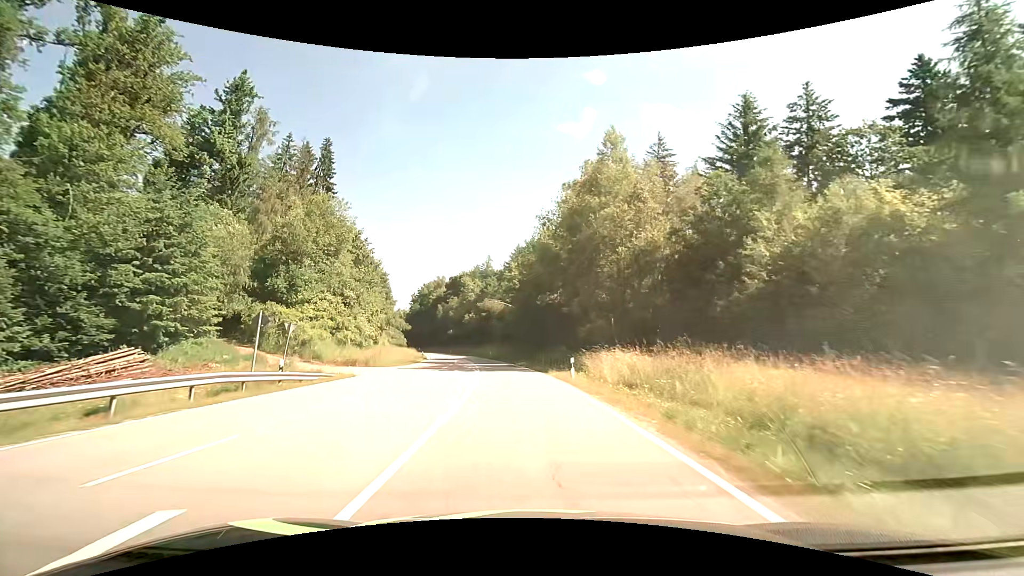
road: secondary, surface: asphalt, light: Day
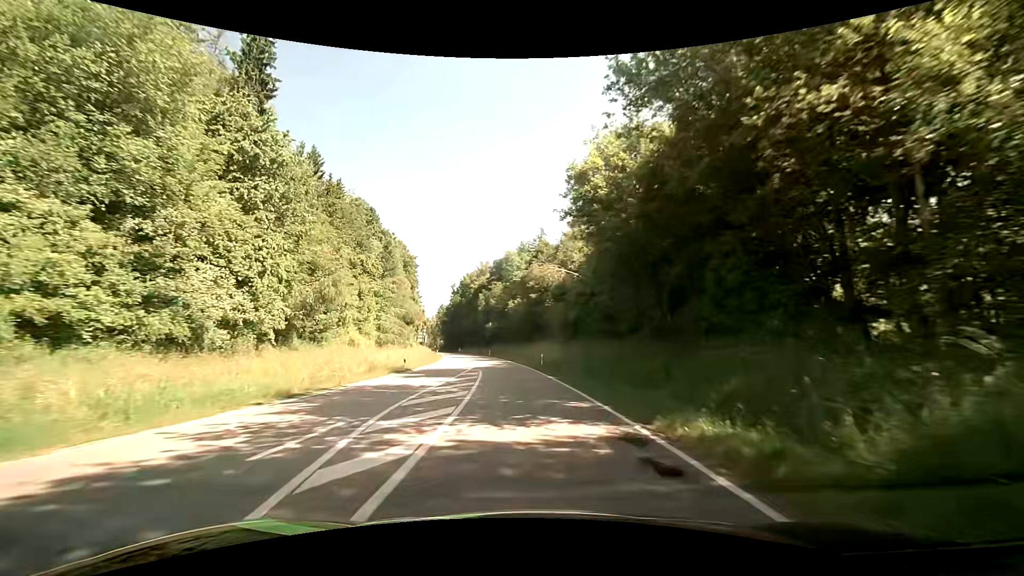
(-2.2, +35.7) m; -7°
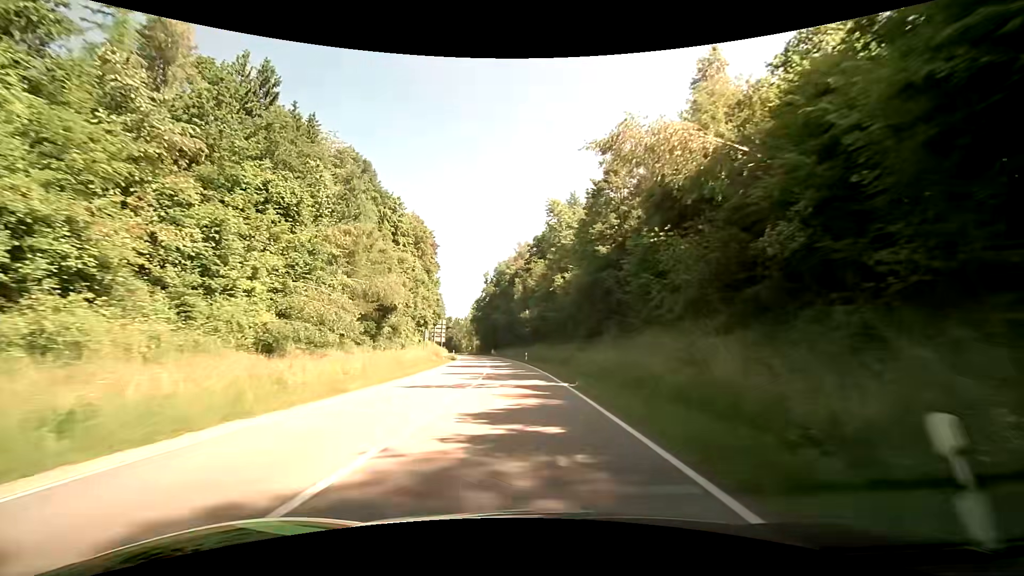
(-1.5, +31.6) m; -5°
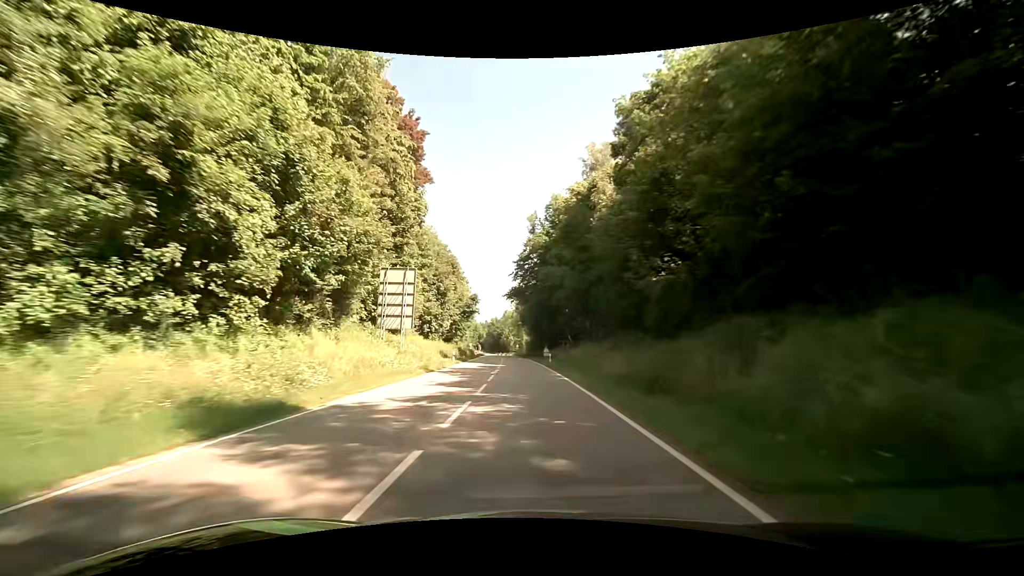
(-4.1, +60.0) m; -6°
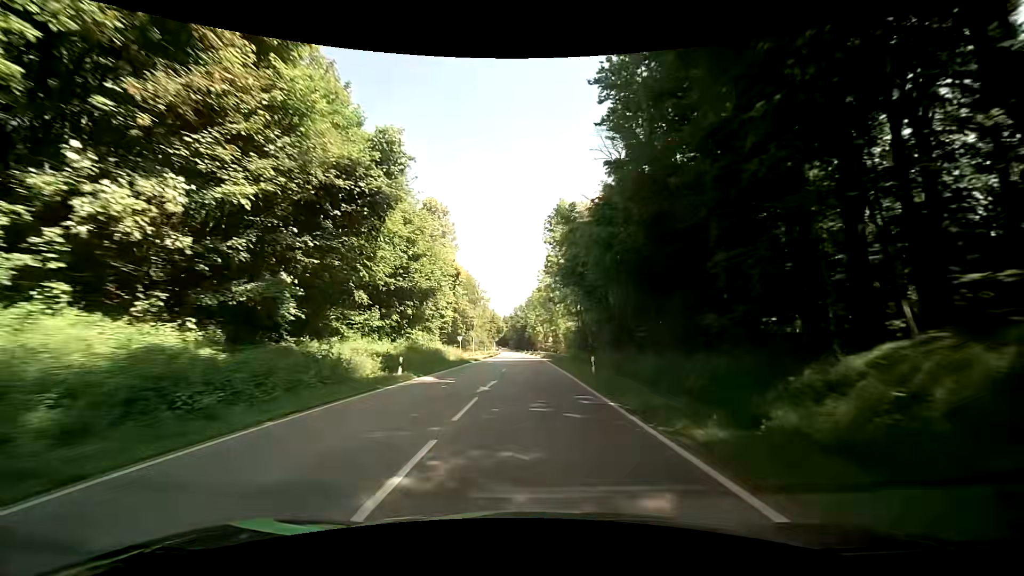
(-2.9, +65.8) m; -4°
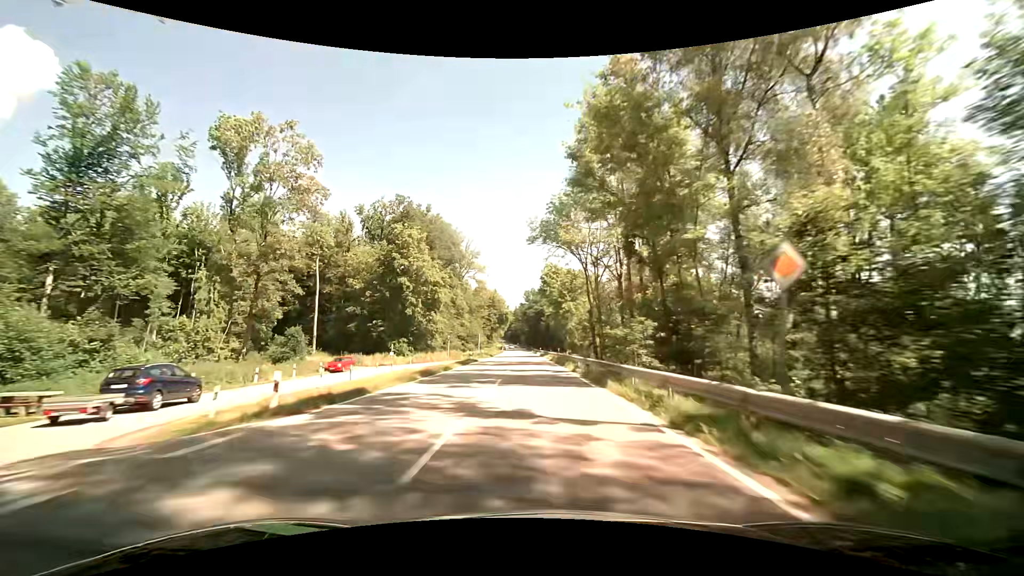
(-0.9, +68.3) m; -2°
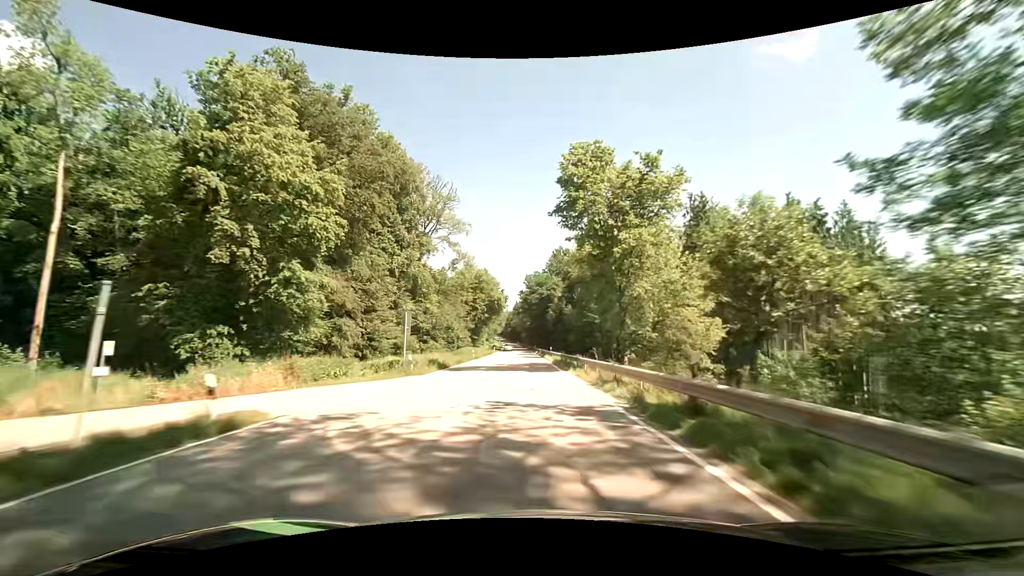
(-0.2, +42.1) m; 0°
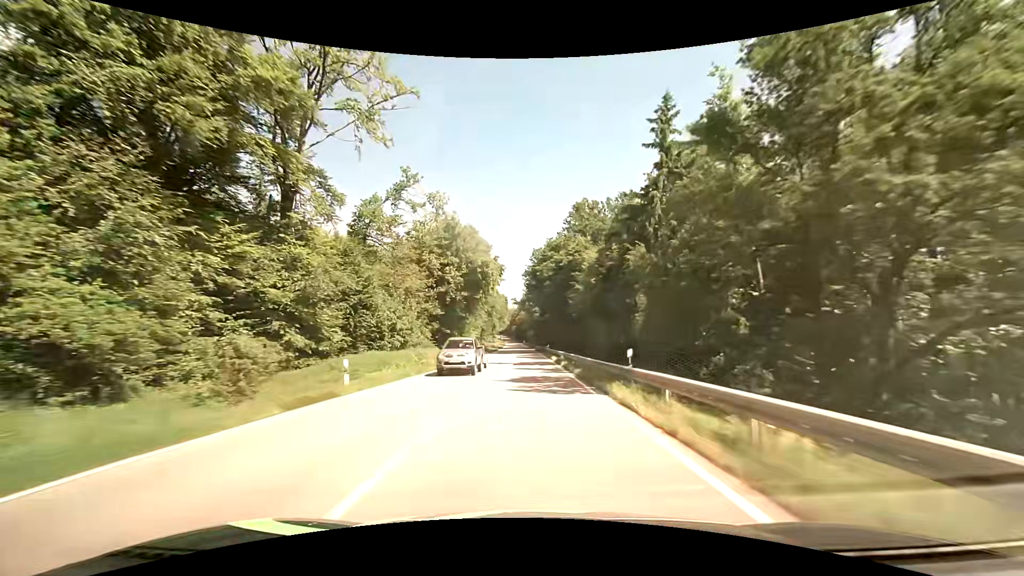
(-0.2, +43.0) m; -1°
(0, +10) (0, +20) (0, +30) (0, +40) (-1, +50) (-1, +60) (-1, +70) (-1, +80) (-1, +90) (-2, +100) m
